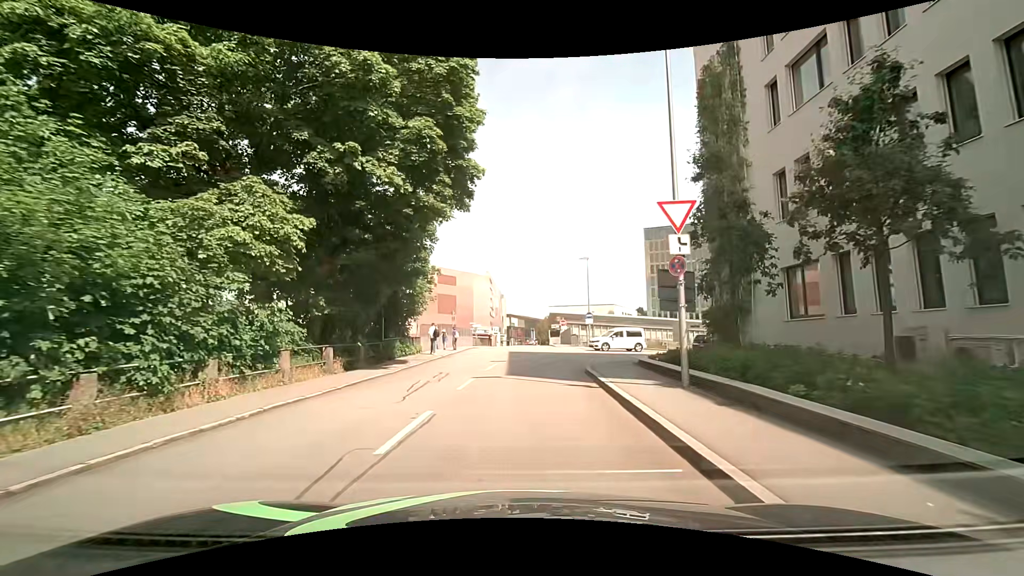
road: residential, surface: asphalt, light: Day
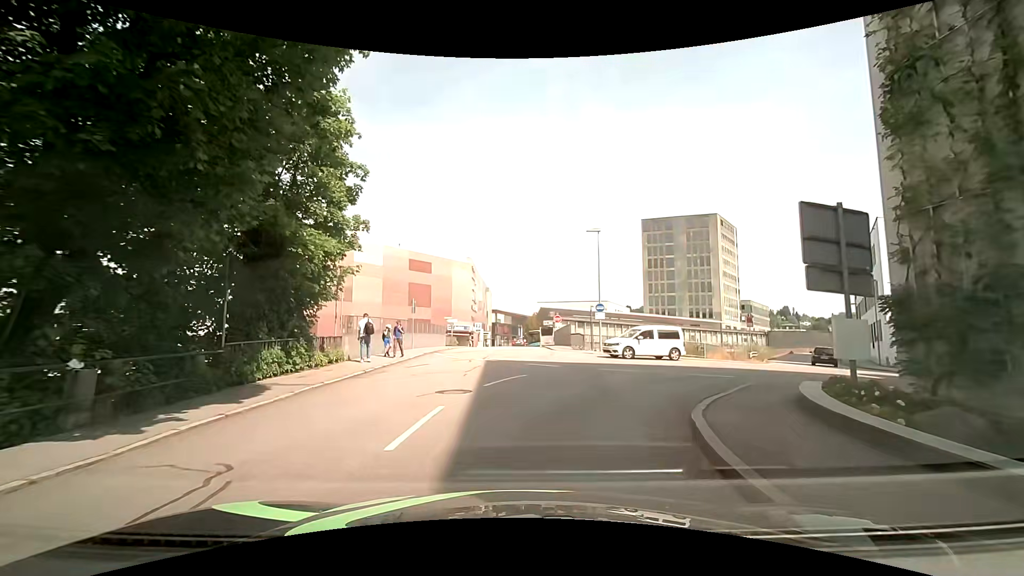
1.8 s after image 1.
(+0.2, +11.8) m; +3°
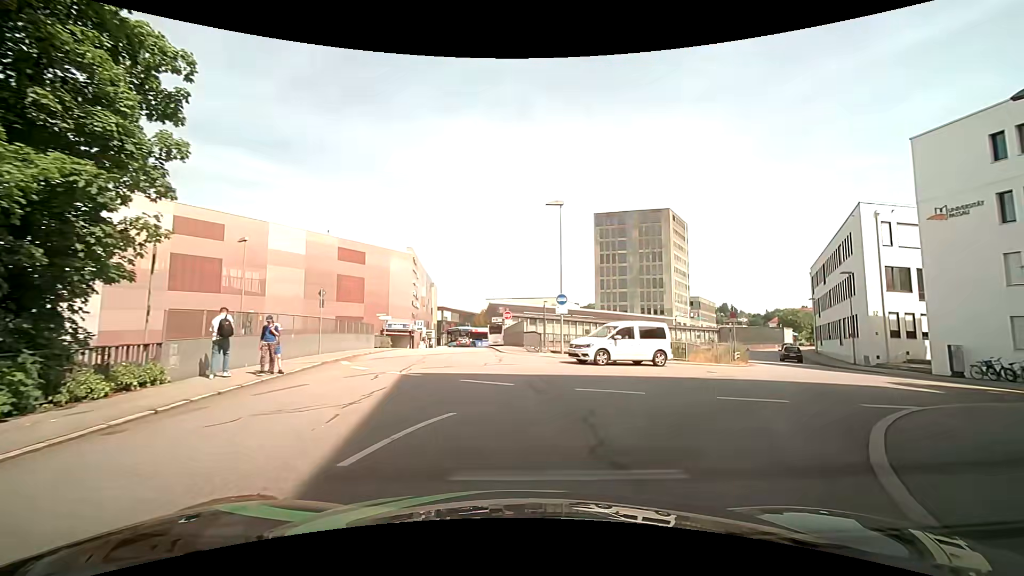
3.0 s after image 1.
(+0.2, +6.7) m; +3°
(+3, +10) (+10, +17) (+17, +24) (+21, +32) (+25, +42) (+29, +51) (+33, +60) (+38, +69) (+43, +77) (+49, +85) m
